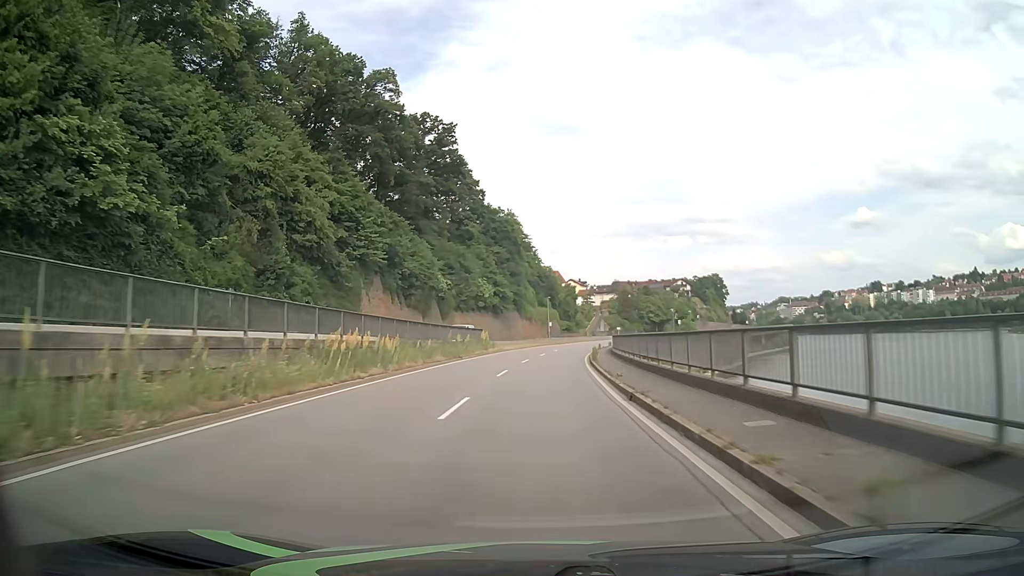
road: primary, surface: asphalt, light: Day
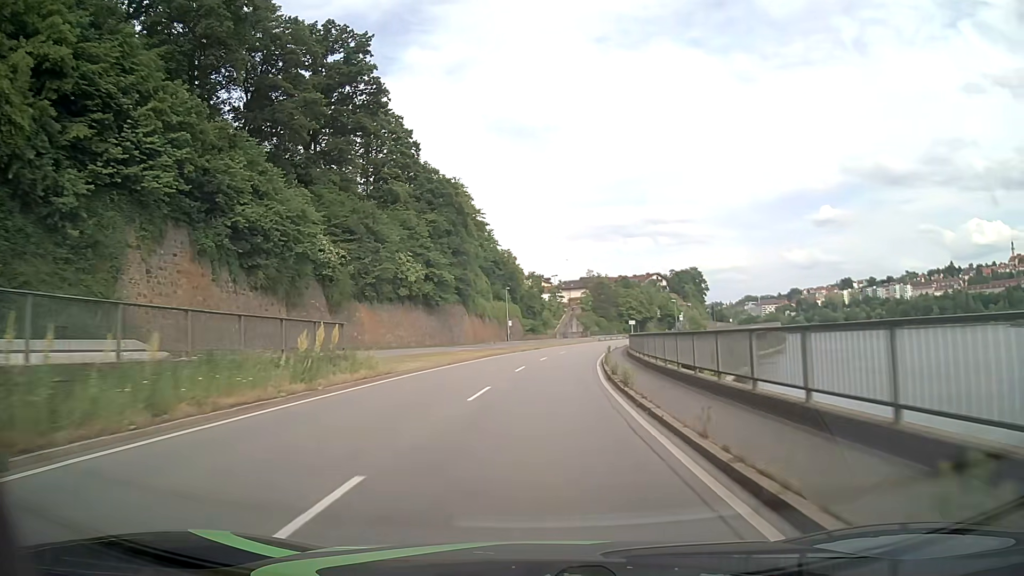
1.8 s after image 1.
(+0.8, +32.4) m; +3°
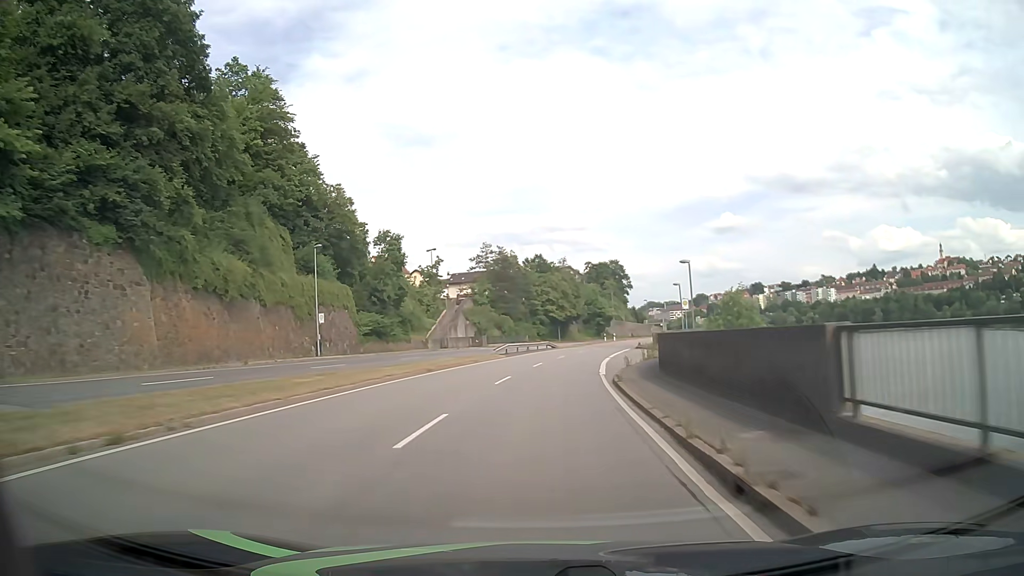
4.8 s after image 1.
(+4.1, +53.8) m; +9°
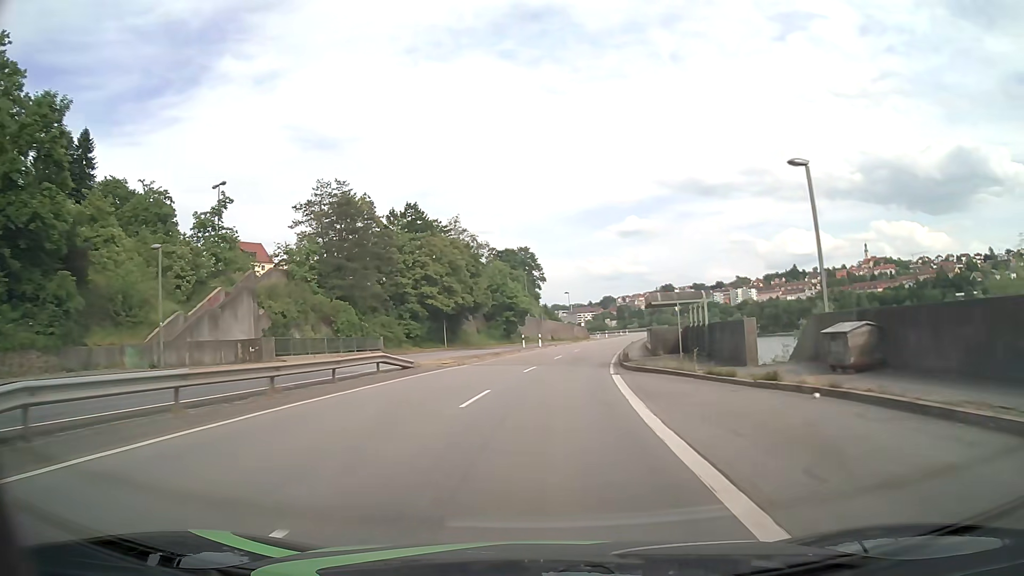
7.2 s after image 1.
(+2.9, +43.0) m; +8°
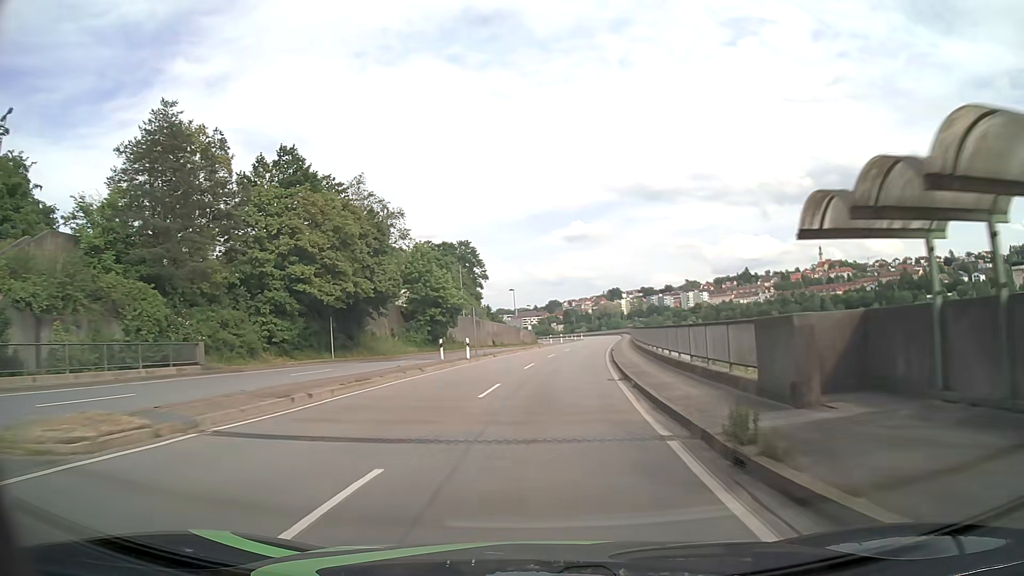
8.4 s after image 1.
(+0.8, +21.5) m; +4°
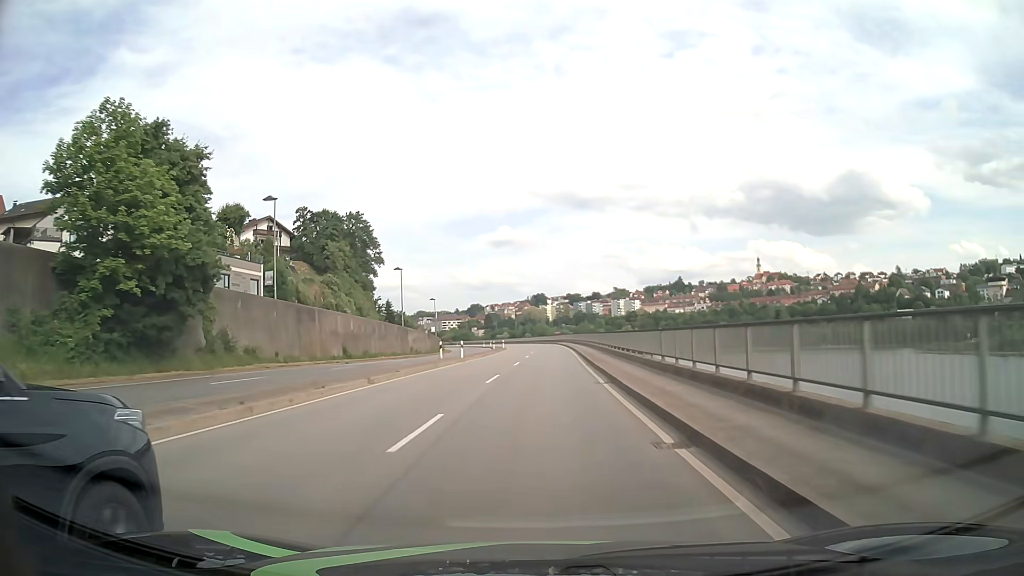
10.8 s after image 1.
(+2.8, +42.8) m; +7°
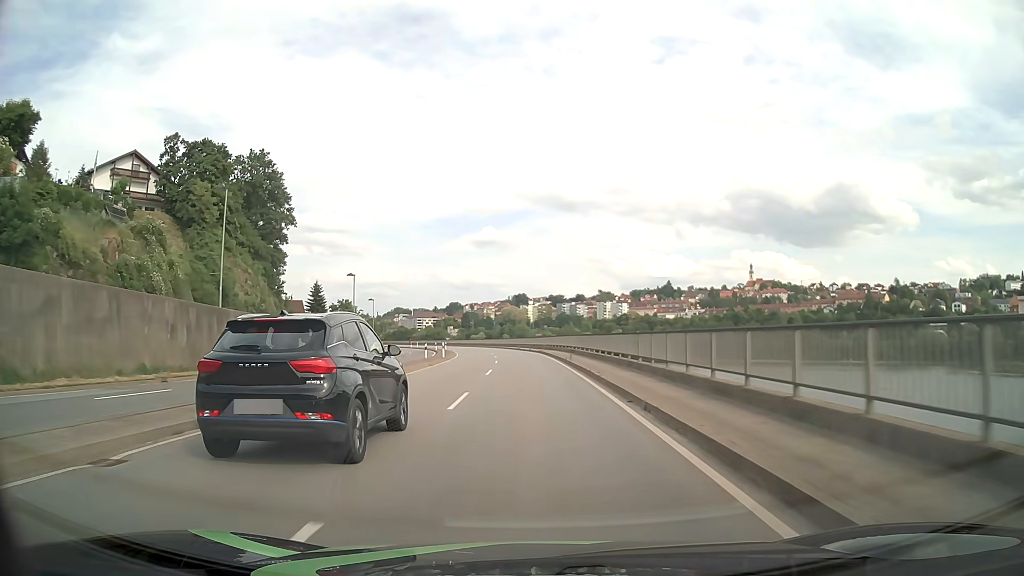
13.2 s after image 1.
(+0.8, +43.0) m; +2°
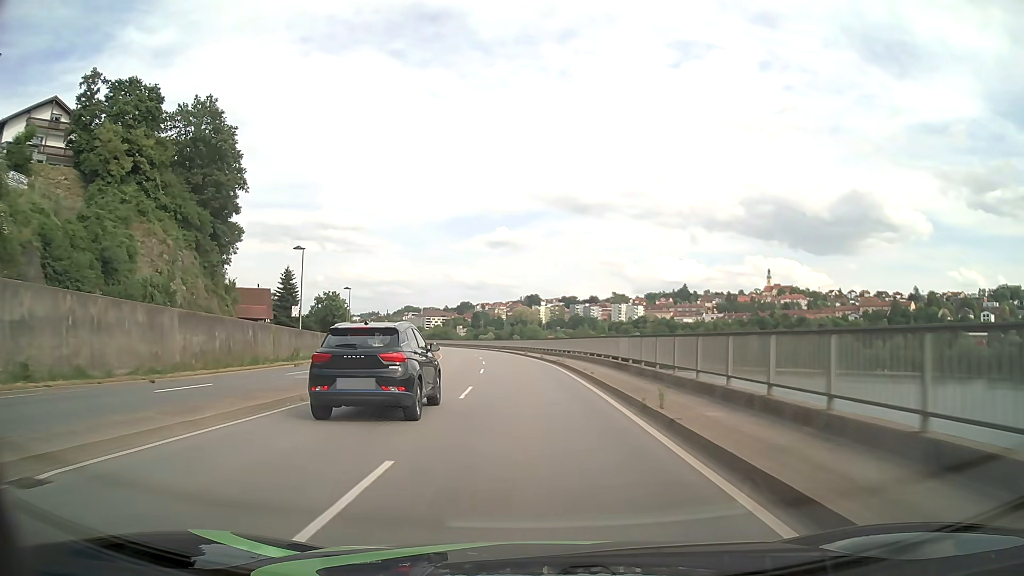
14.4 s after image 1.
(-0.2, +21.5) m; -1°
(0, +10) (0, +20) (-1, +30) (-1, +40) (-2, +50) (-3, +60) (-5, +70) (-6, +80) (-8, +89) (-10, +99) m
